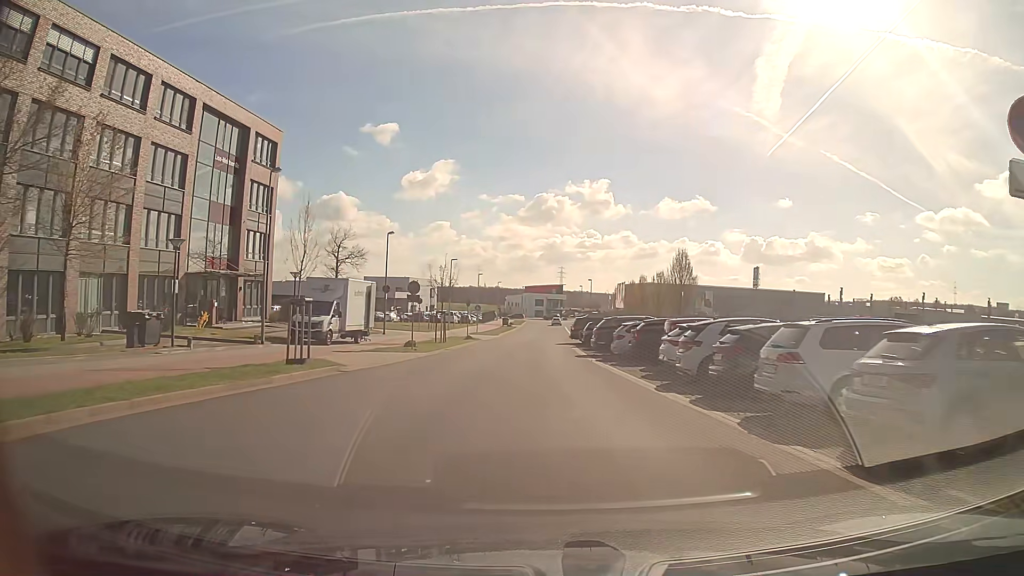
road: tertiary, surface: asphalt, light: Day
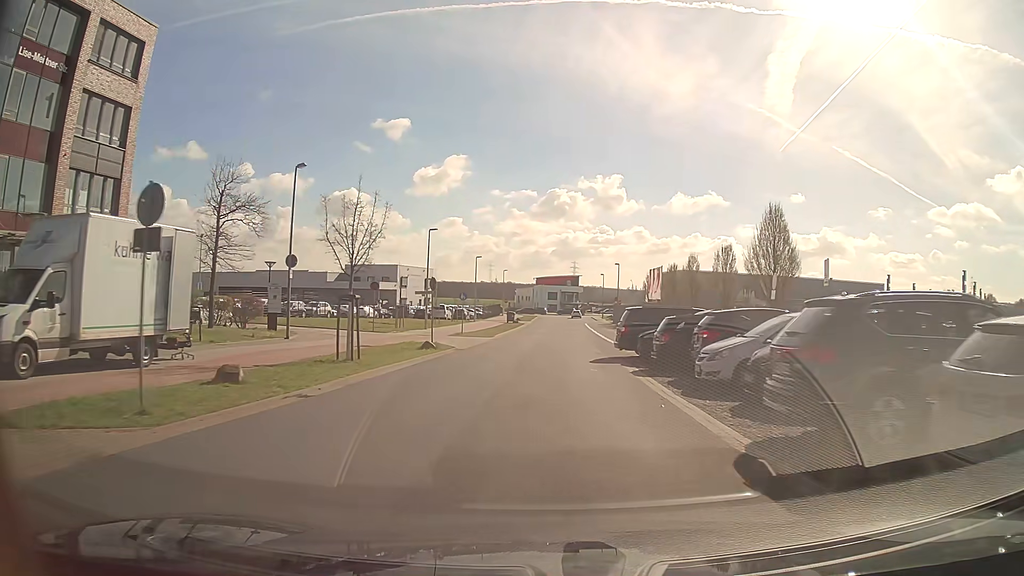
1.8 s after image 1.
(-0.2, +22.2) m; 0°
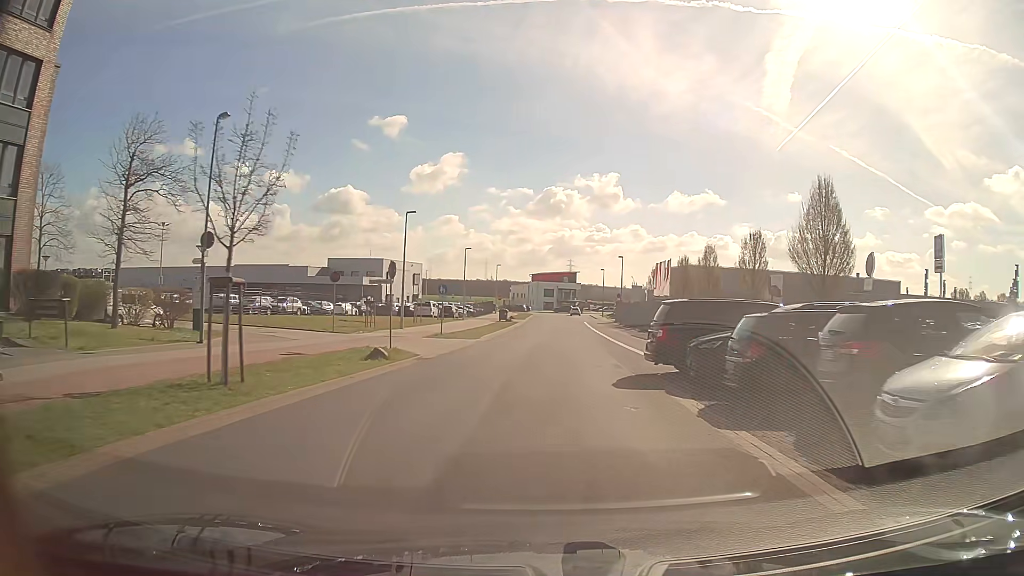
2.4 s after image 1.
(-0.1, +7.8) m; 0°
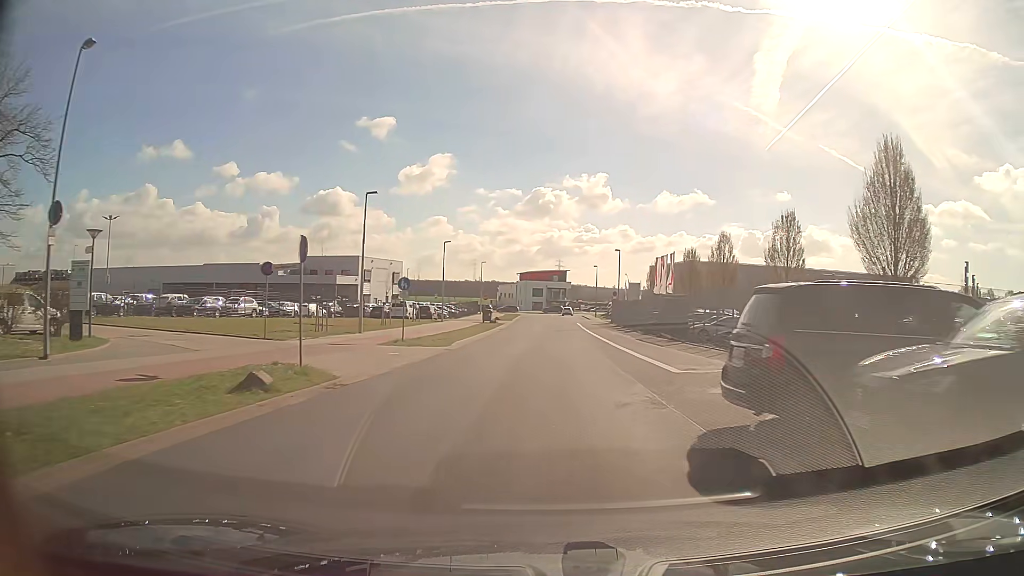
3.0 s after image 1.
(0.0, +7.9) m; 0°
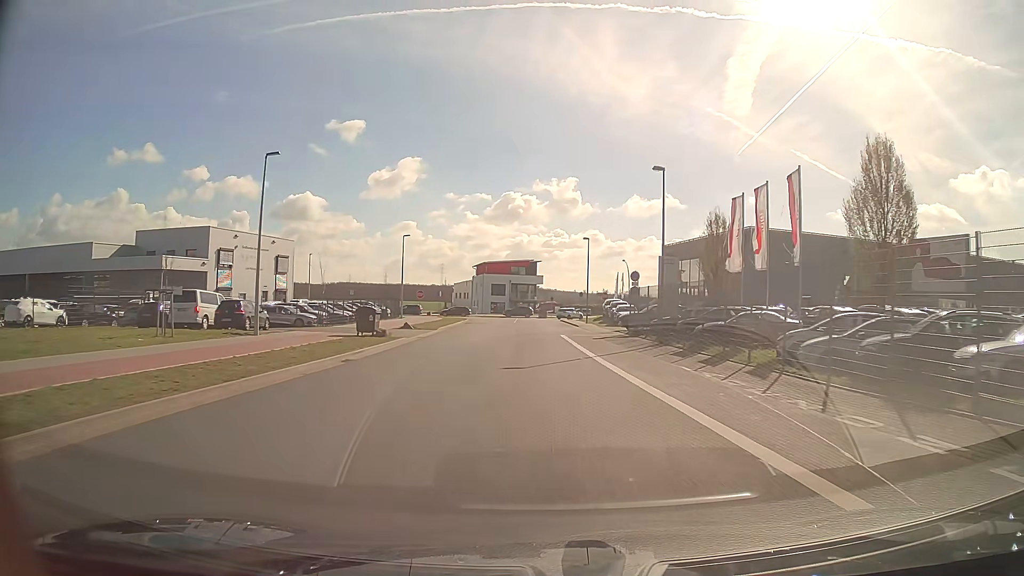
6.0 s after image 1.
(+1.4, +38.7) m; +3°
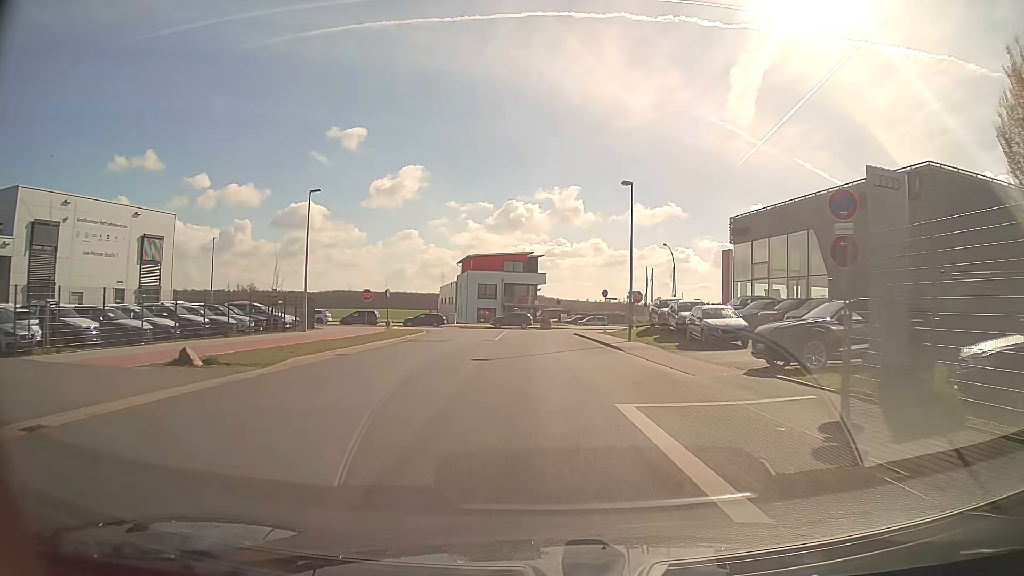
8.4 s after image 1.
(+0.1, +27.6) m; 0°
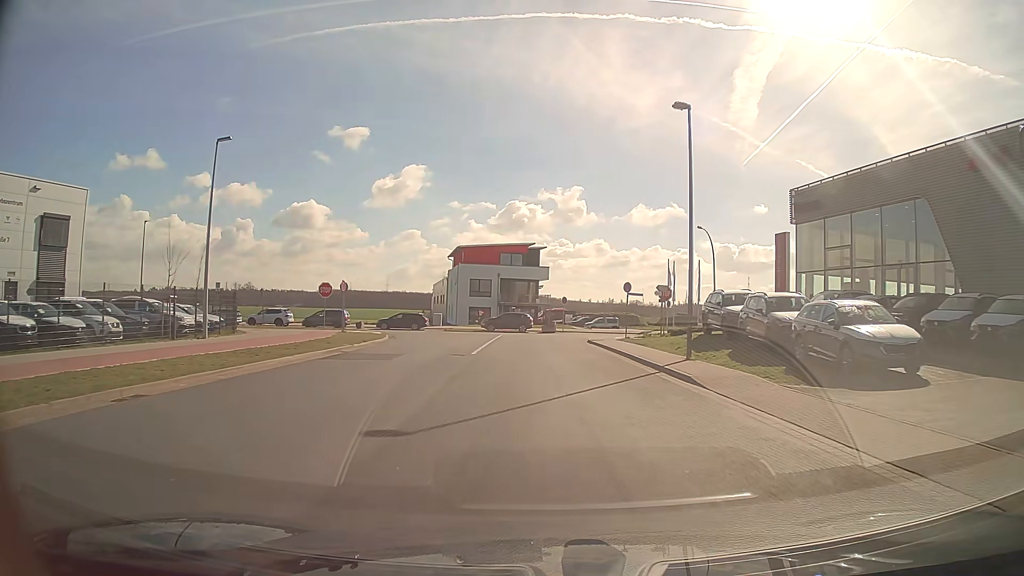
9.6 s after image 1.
(+0.1, +12.2) m; 0°
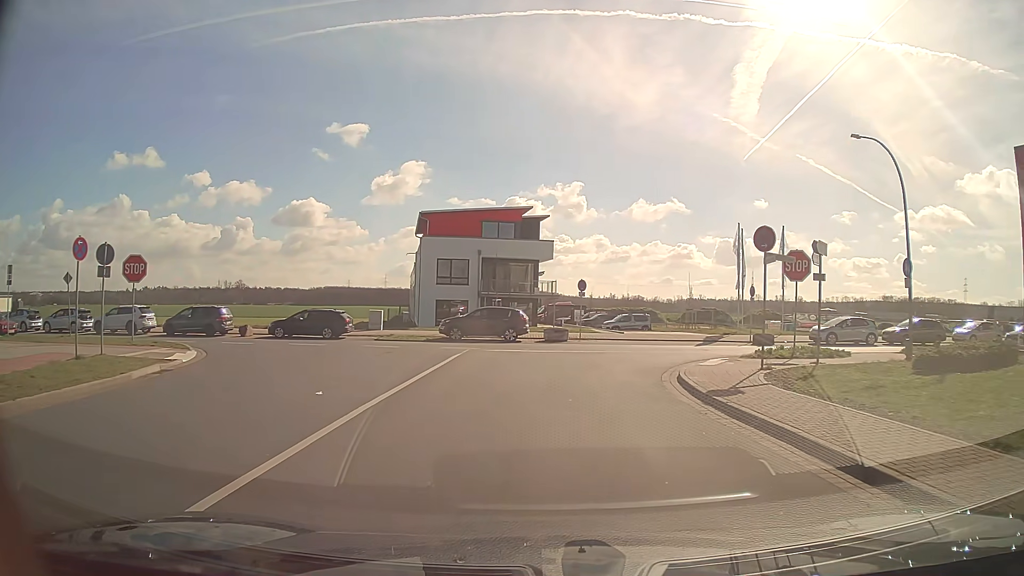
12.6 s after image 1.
(-0.1, +23.9) m; -1°
(0, +10) (+3, +20) (+9, +27) (+18, +30) (+28, +31) (+38, +32) (+48, +34) (+58, +35) (+68, +37) (+78, +39) m
